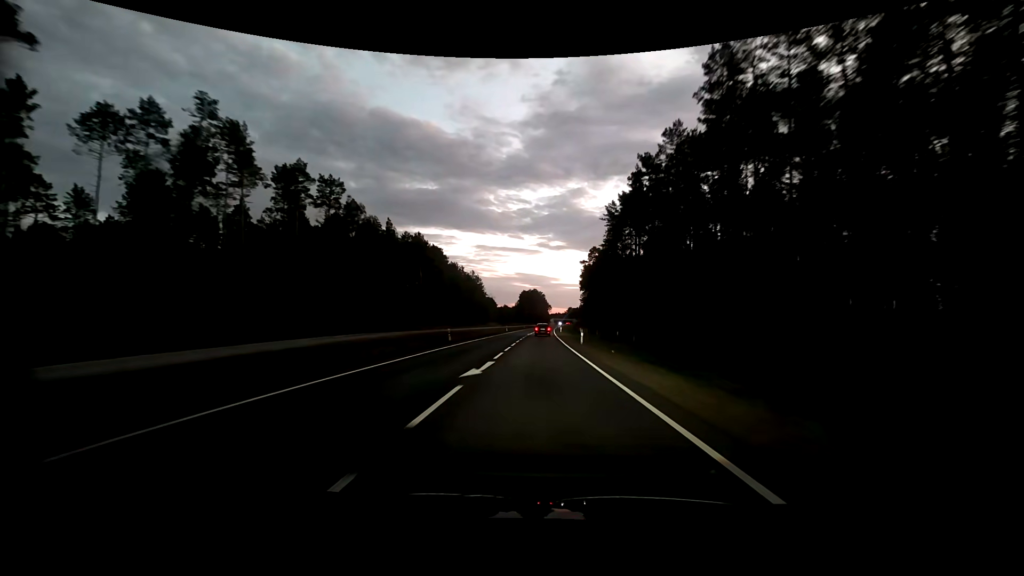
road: primary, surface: asphalt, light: Dusk
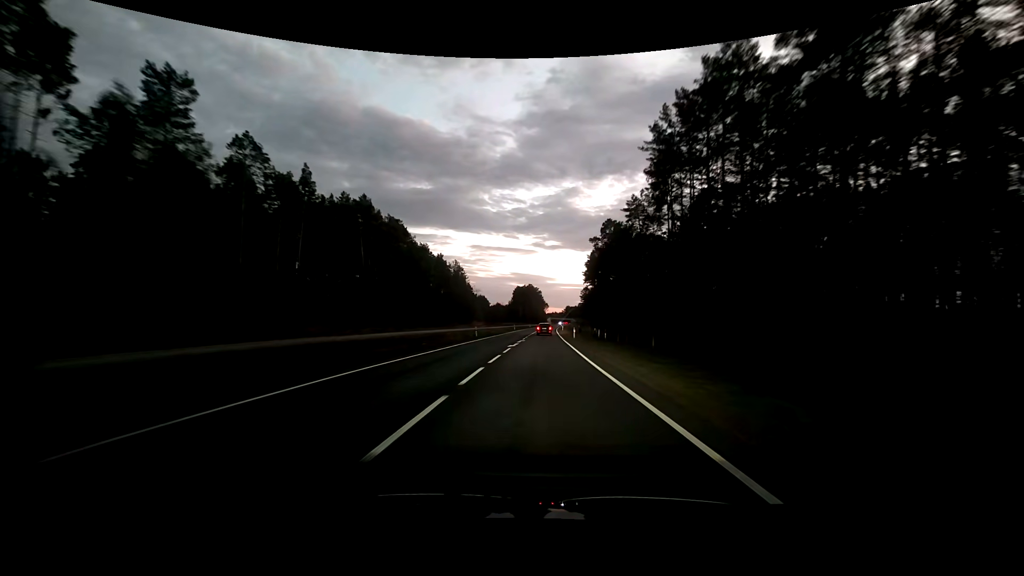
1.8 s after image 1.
(0.0, +38.4) m; 0°
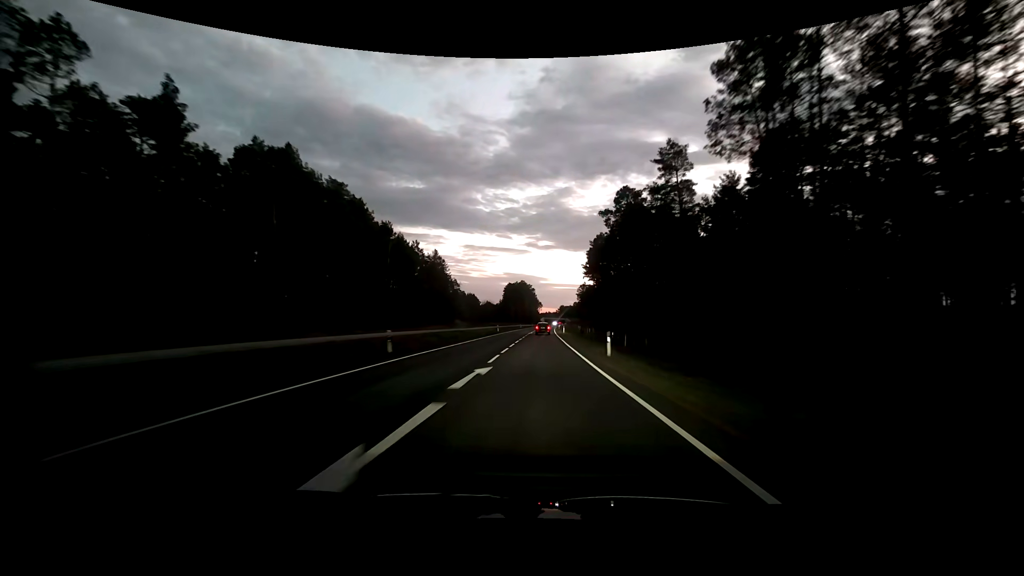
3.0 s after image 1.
(+0.2, +26.1) m; +1°
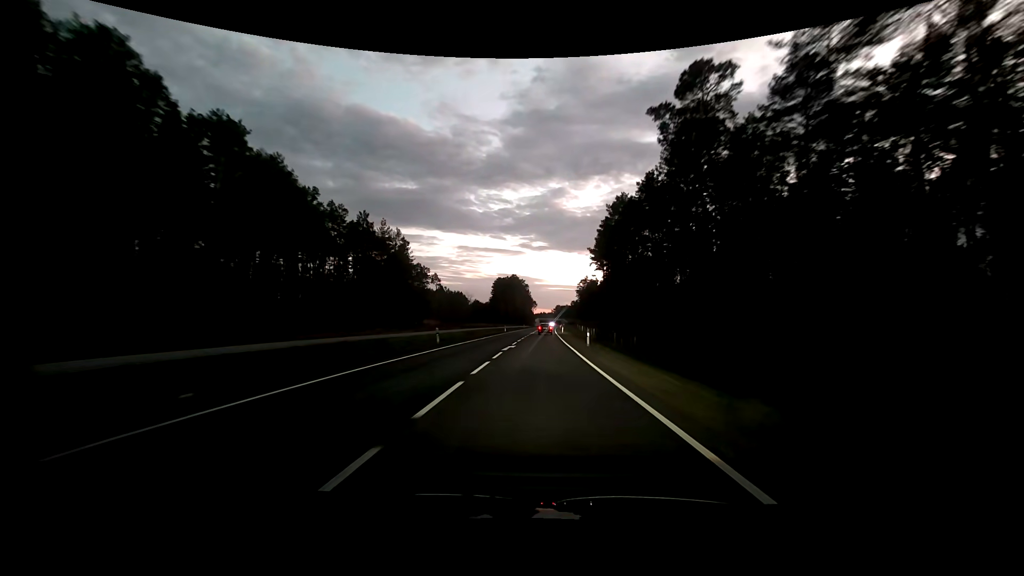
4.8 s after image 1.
(+0.1, +39.9) m; 0°
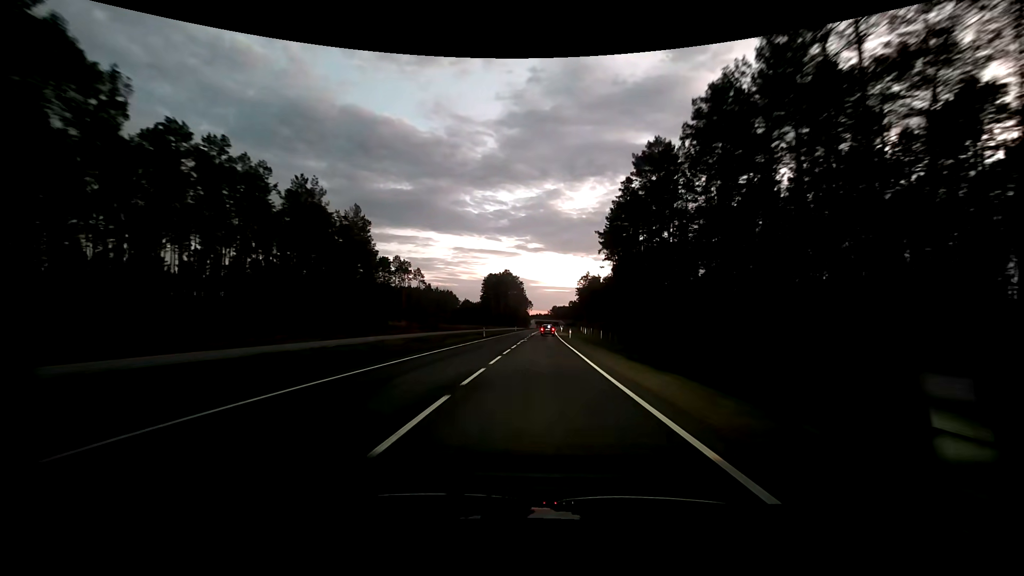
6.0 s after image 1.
(+0.1, +27.0) m; +1°
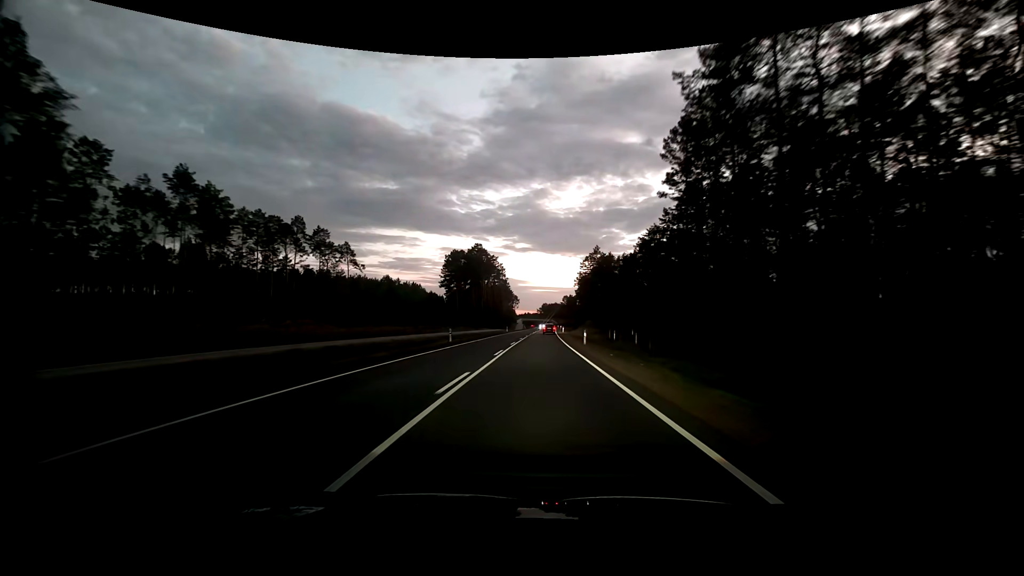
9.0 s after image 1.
(+0.6, +68.7) m; +1°
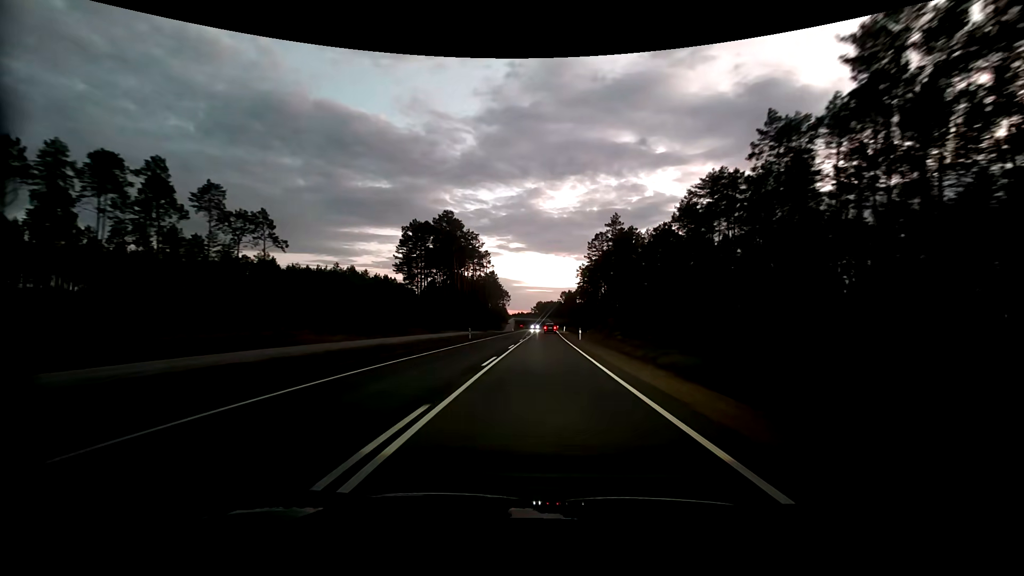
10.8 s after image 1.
(+0.3, +41.8) m; +1°
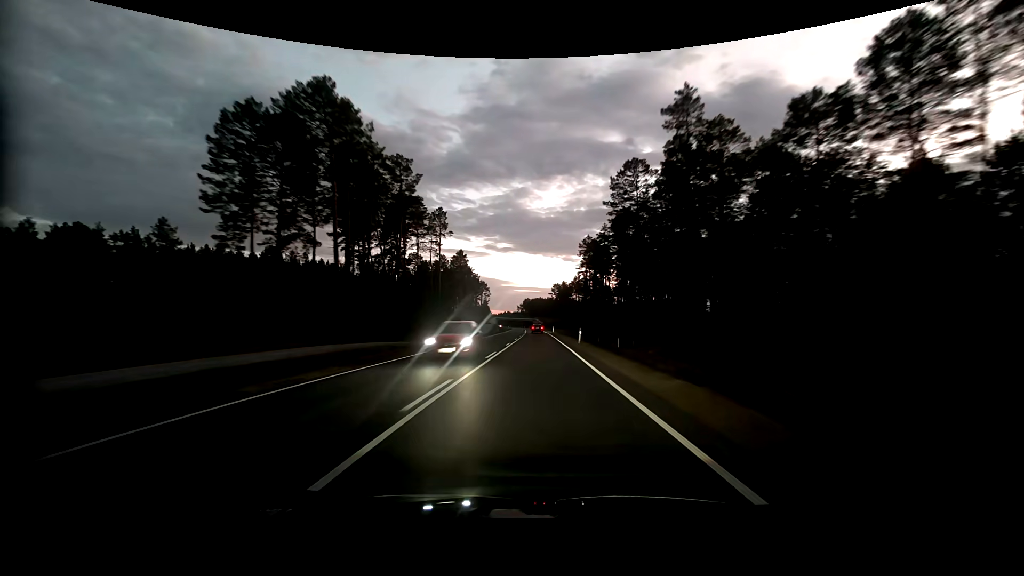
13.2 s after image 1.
(+0.9, +56.2) m; +1°
(0, +10) (0, +20) (0, +30) (0, +40) (0, +50) (0, +60) (0, +70) (0, +80) (0, +90) (0, +100) m
